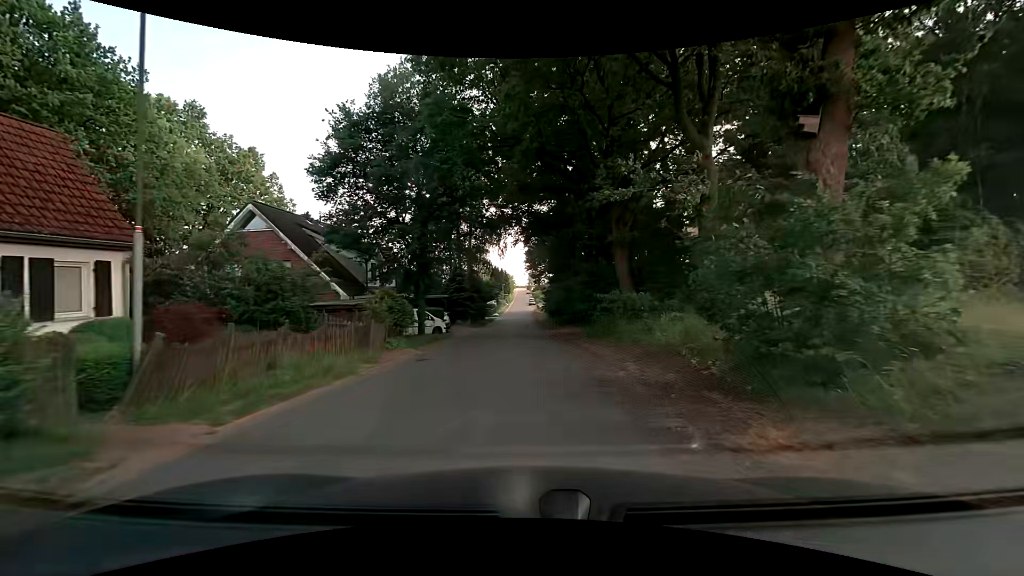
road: unclassified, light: Day
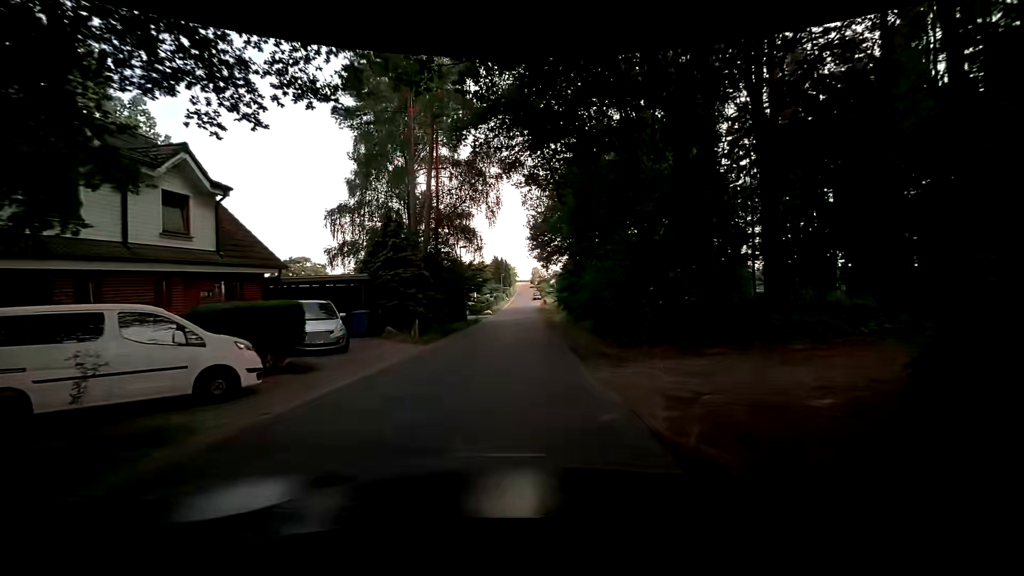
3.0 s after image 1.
(-0.3, +22.8) m; 0°
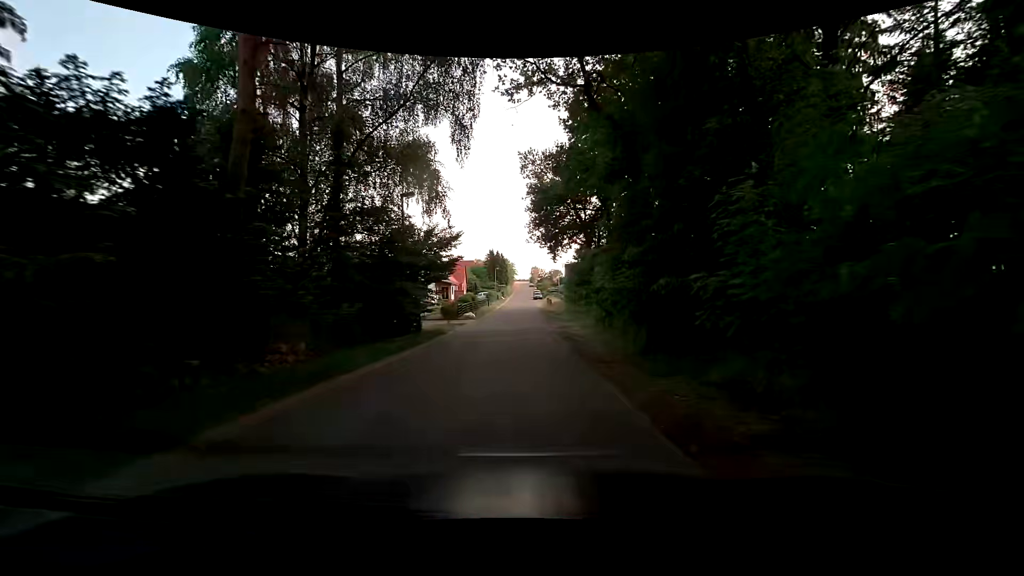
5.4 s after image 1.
(-0.3, +18.2) m; -1°
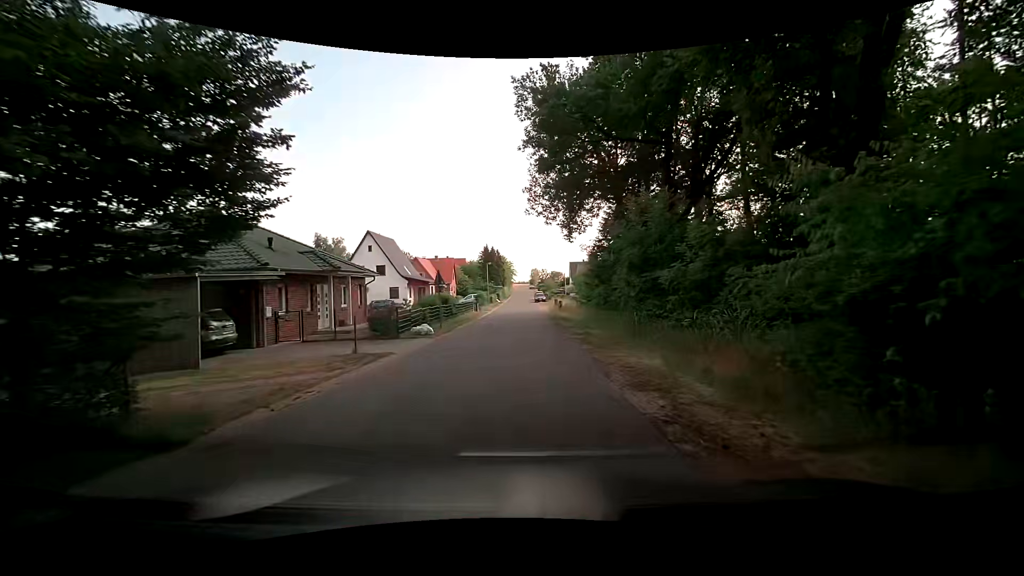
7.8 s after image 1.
(+0.1, +17.8) m; 0°
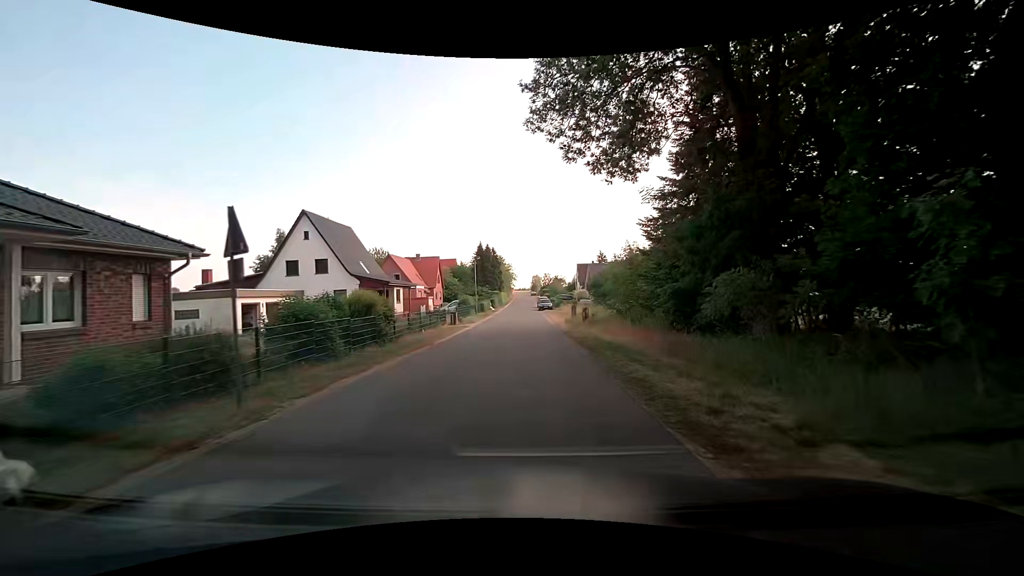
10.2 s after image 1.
(+0.3, +17.7) m; +1°
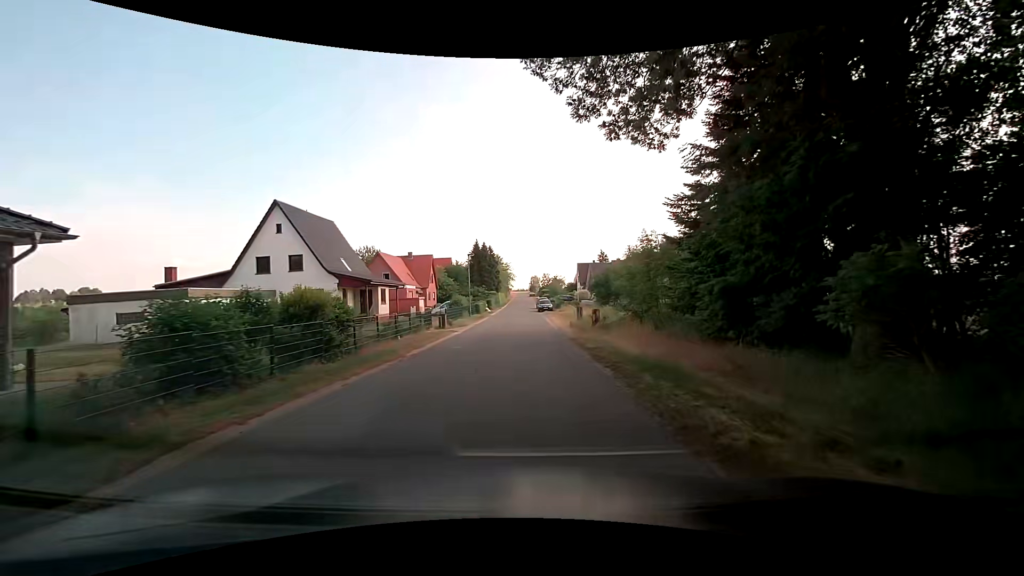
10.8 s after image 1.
(0.0, +4.4) m; 0°
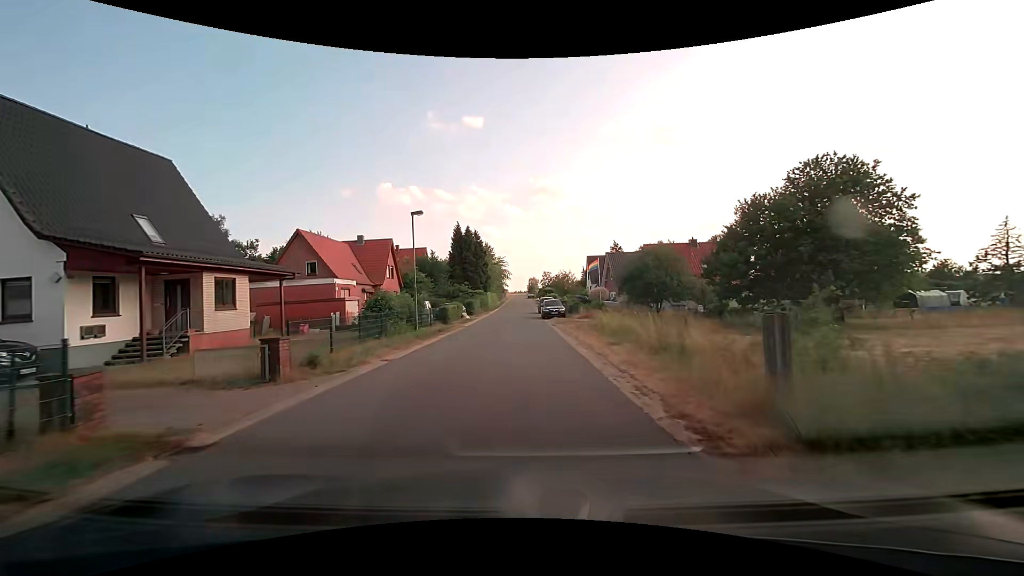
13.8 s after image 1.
(+0.1, +22.2) m; 0°
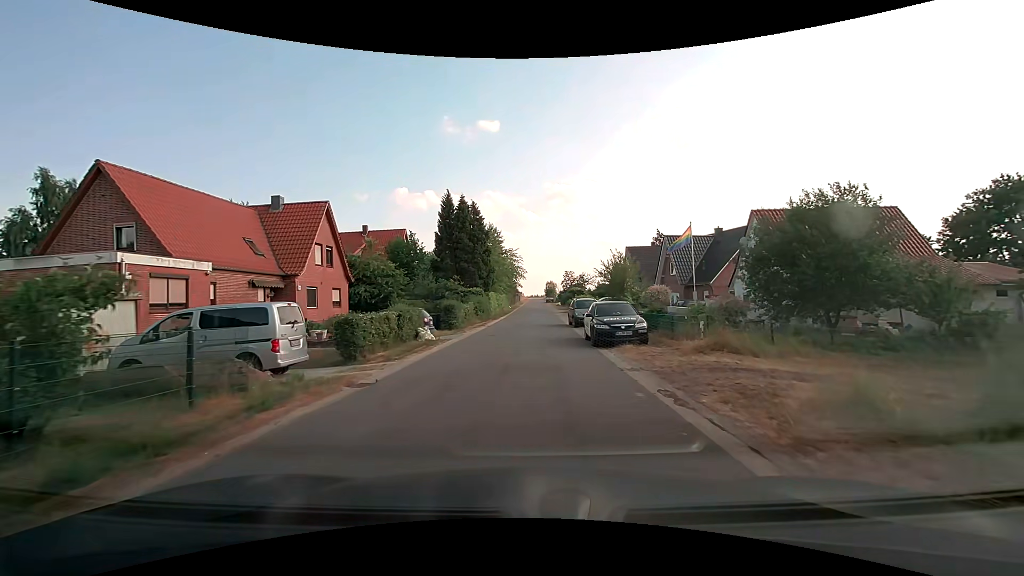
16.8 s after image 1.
(-0.2, +22.0) m; -1°
(0, +10) (0, +20) (0, +30) (+1, +40) (+1, +50) (+1, +60) (+2, +70) (+2, +80) (+2, +90) (+2, +100) m
